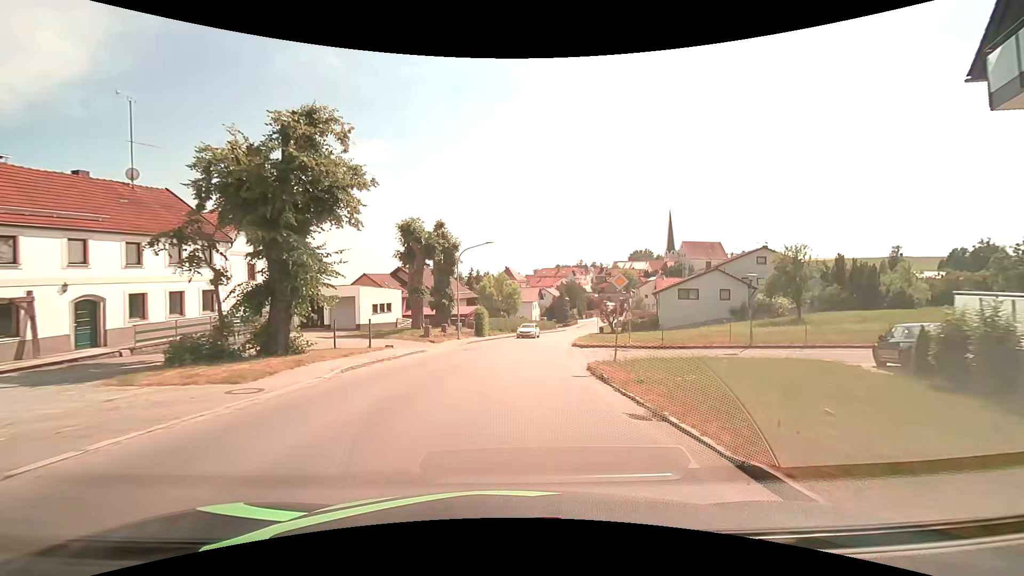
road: tertiary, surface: asphalt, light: Day
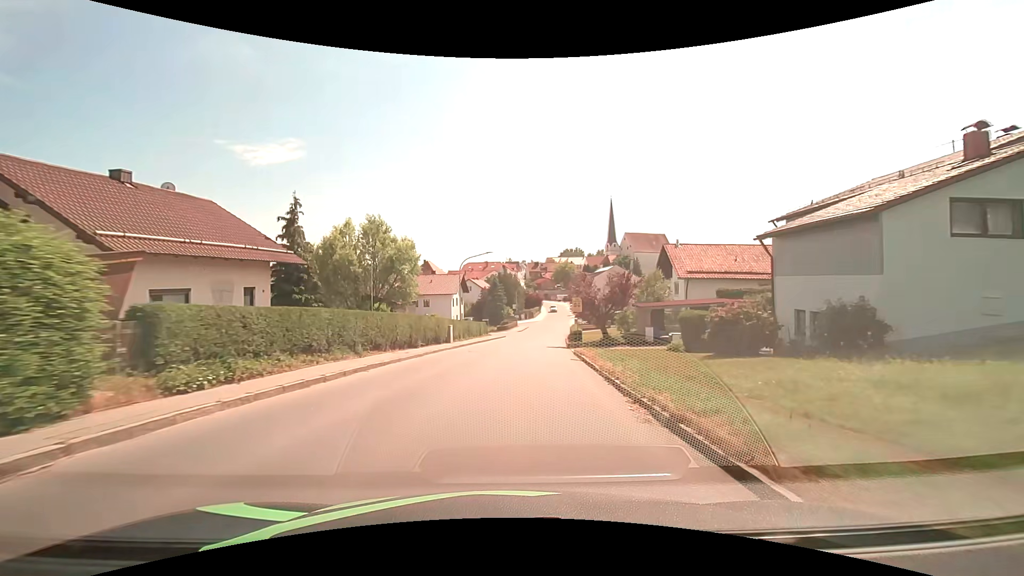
(+2.7, +38.0) m; +8°
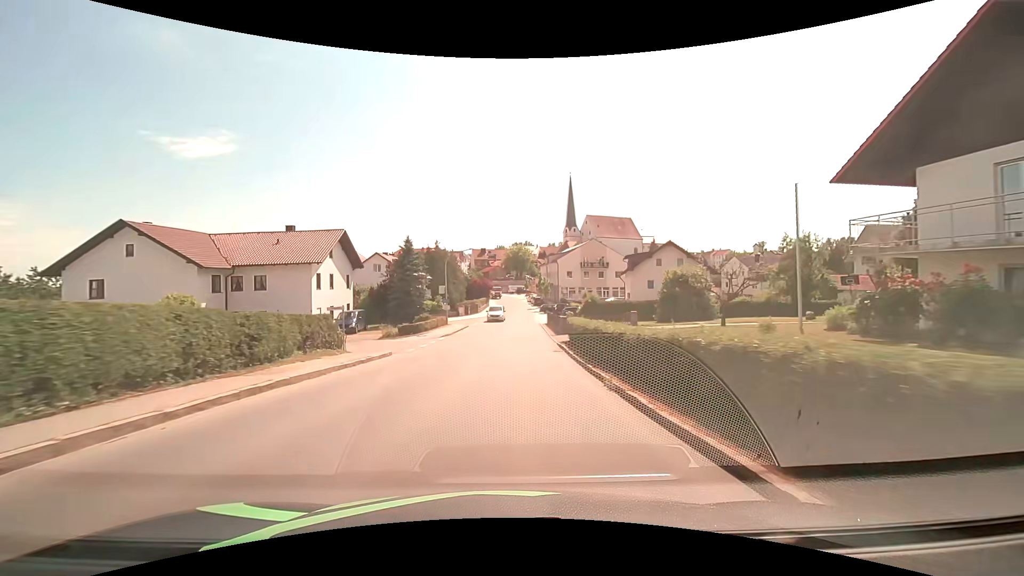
(+2.3, +38.0) m; +6°
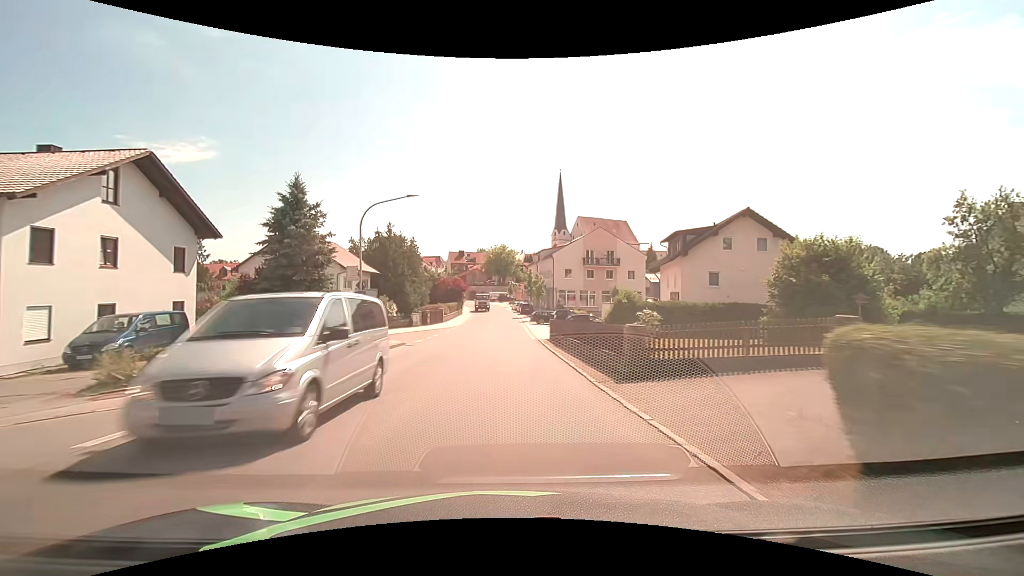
(+0.5, +22.7) m; +2°
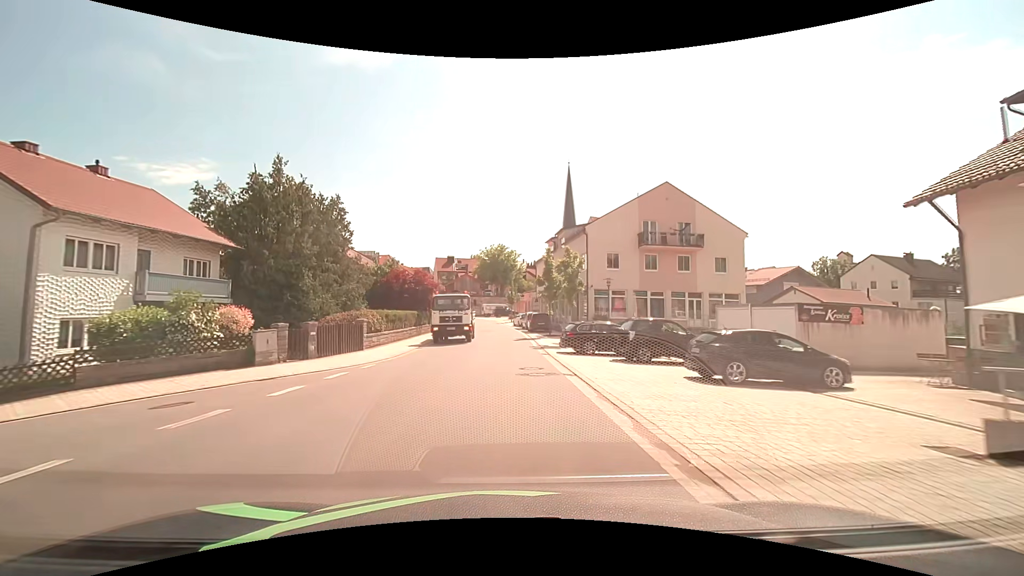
(0.0, +30.2) m; 0°
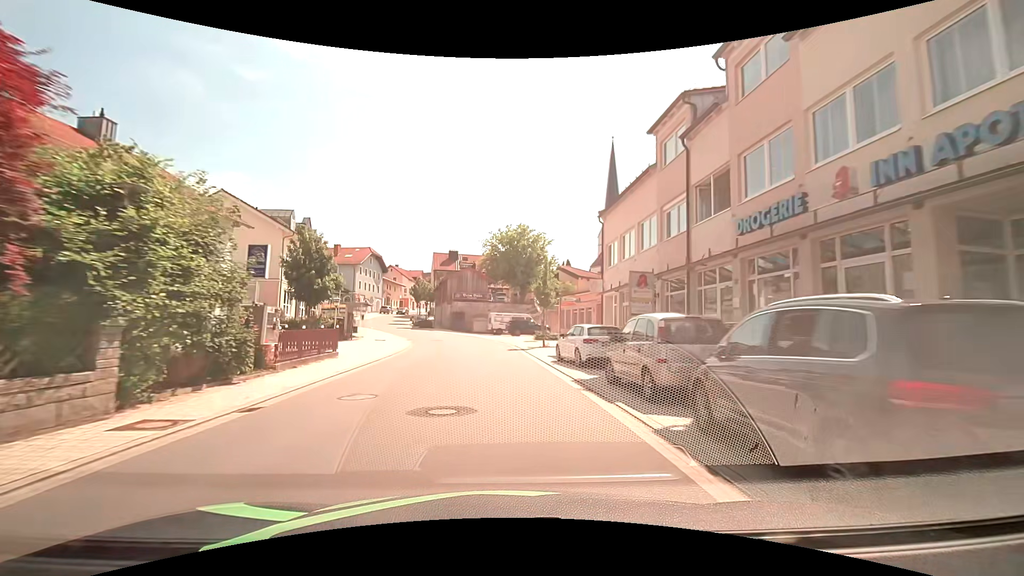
(-0.4, +37.6) m; -2°
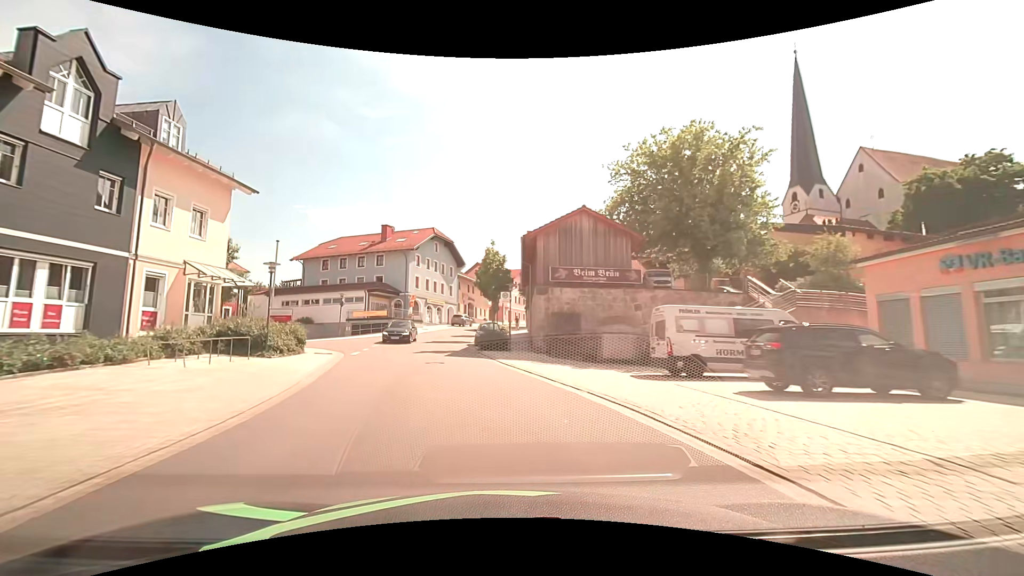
(-2.5, +37.0) m; -12°
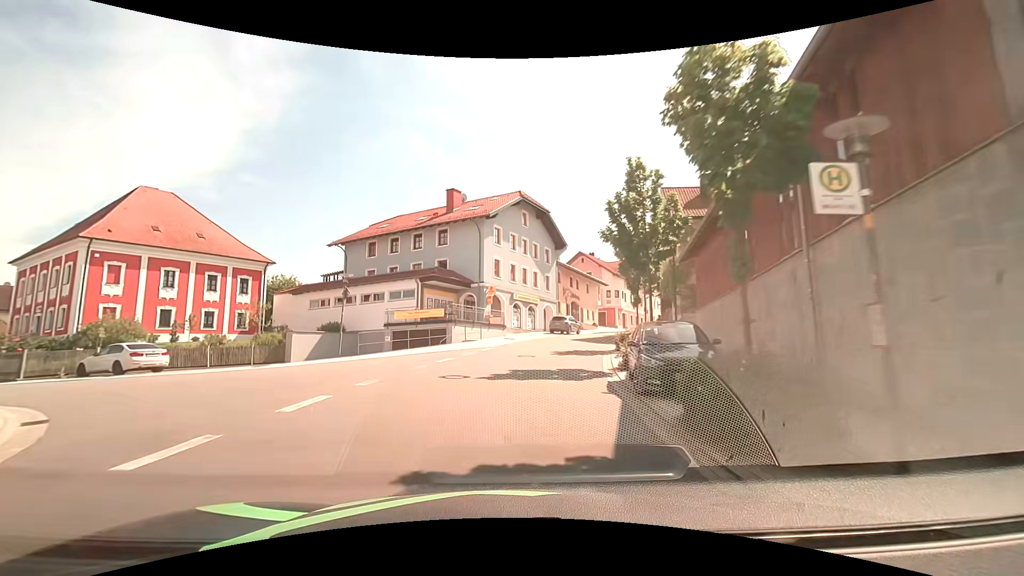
(-2.5, +21.9) m; -11°
(0, +10) (+1, +20) (+3, +30) (+7, +39) (+11, +48) (+16, +57) (+21, +66) (+26, +74) (+30, +83) (+35, +92) m
